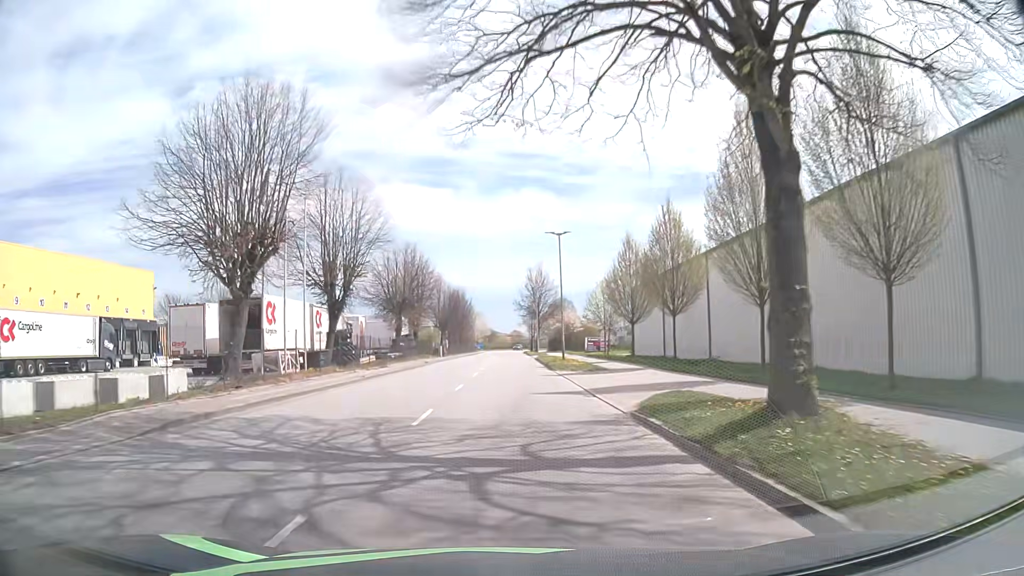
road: tertiary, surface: asphalt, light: Day
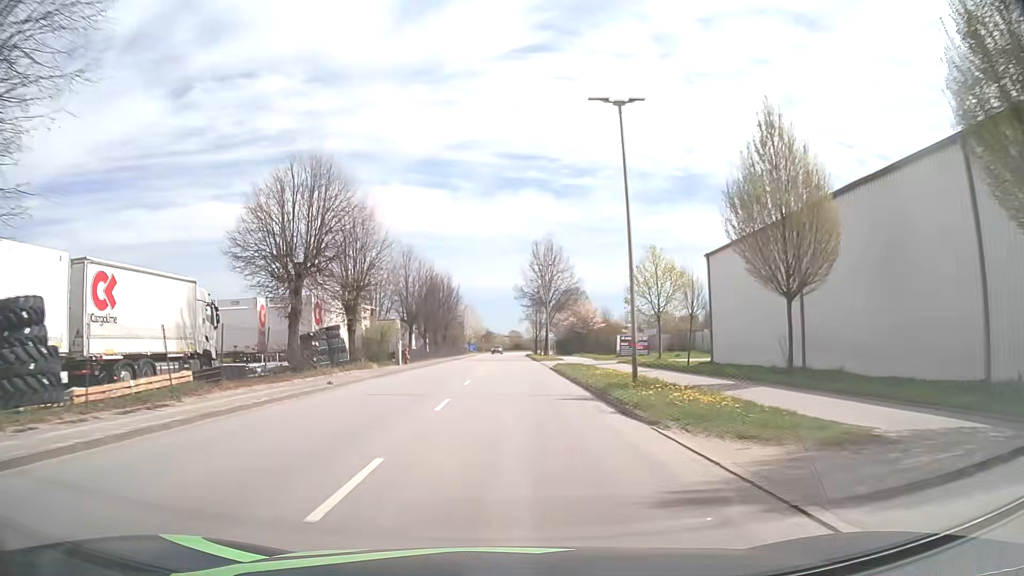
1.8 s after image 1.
(0.0, +24.3) m; 0°
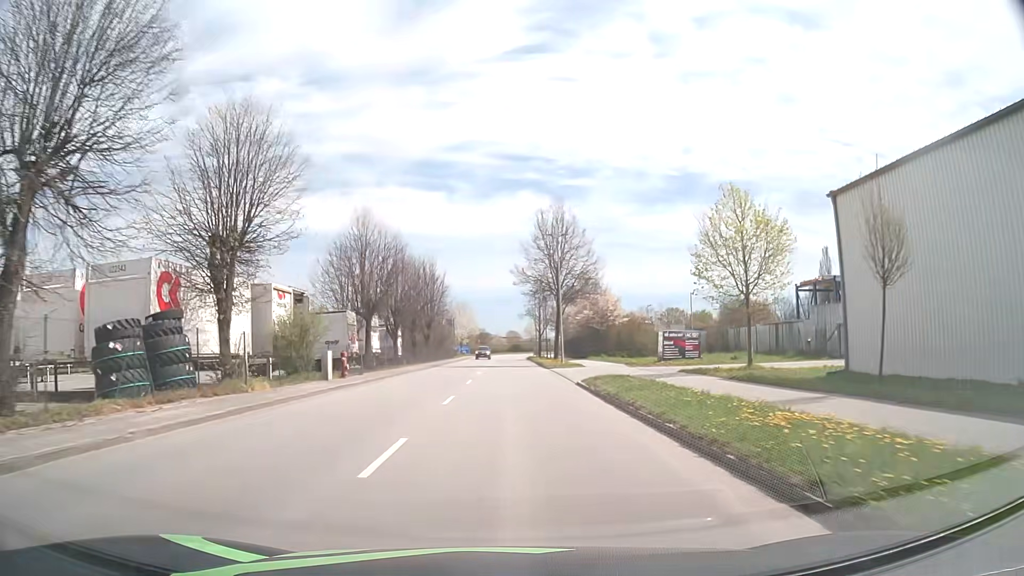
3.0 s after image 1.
(+0.1, +16.1) m; 0°
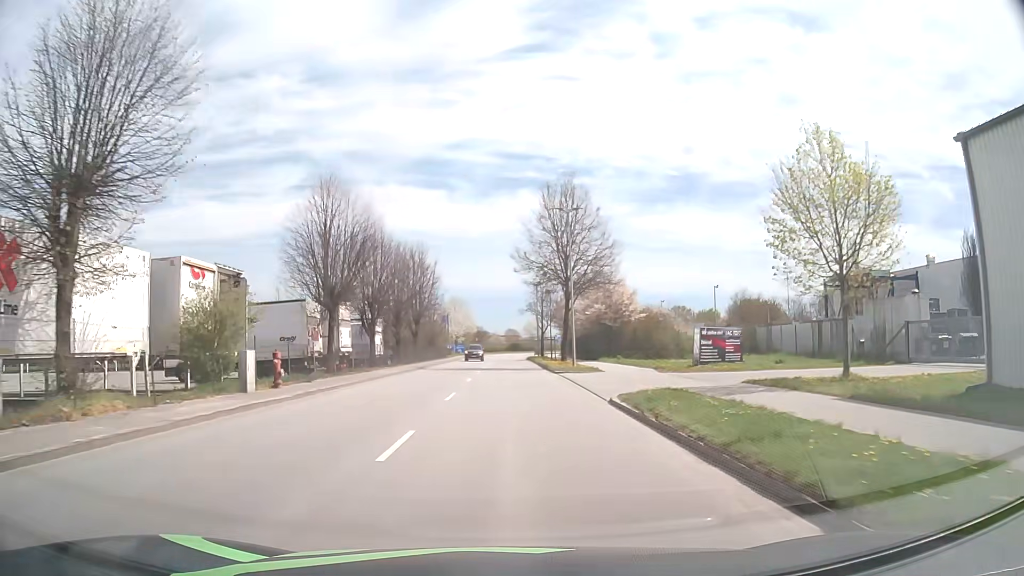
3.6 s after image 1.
(+0.1, +8.0) m; +1°
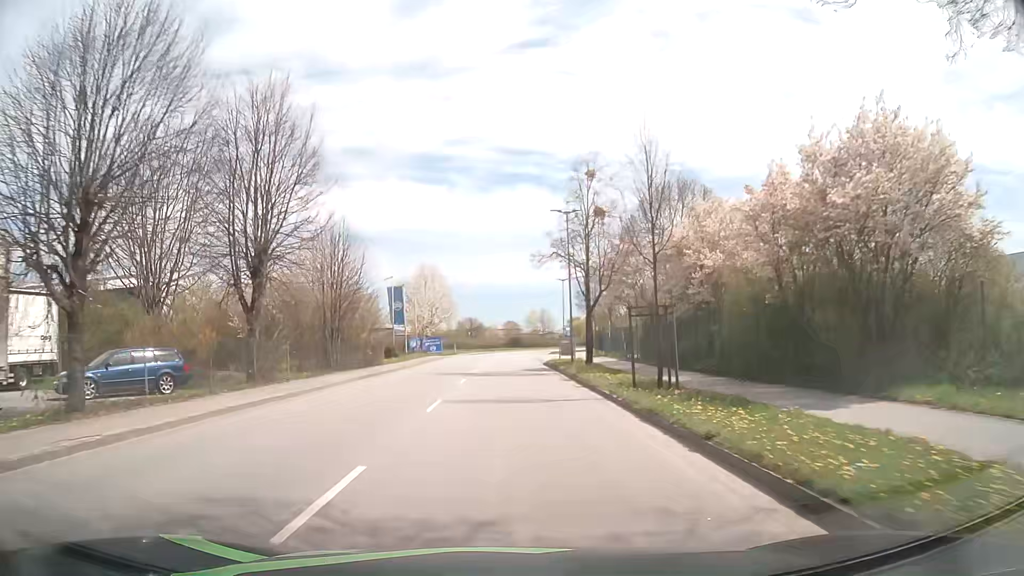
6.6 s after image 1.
(0.0, +39.5) m; 0°
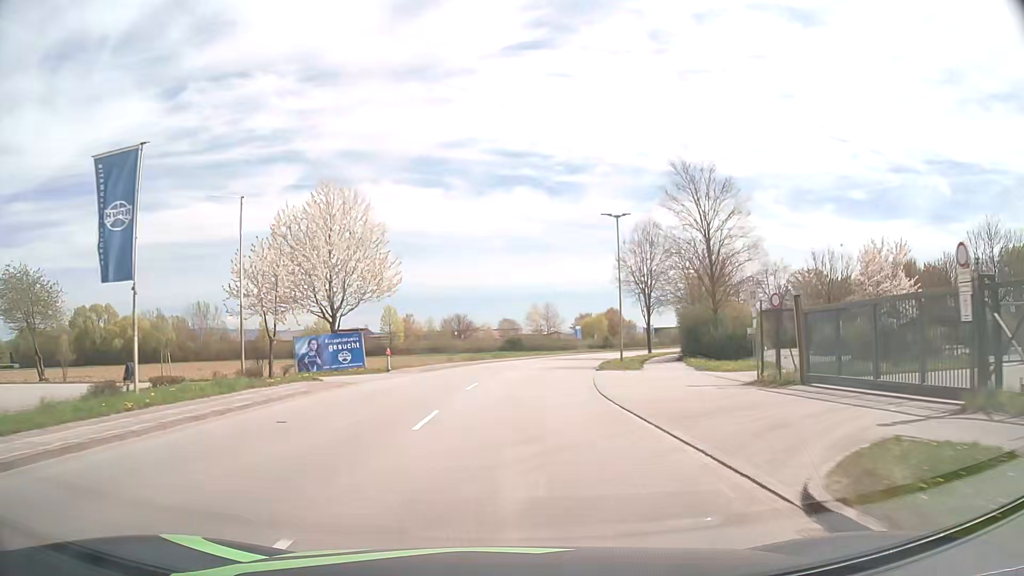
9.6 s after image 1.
(-0.1, +39.0) m; 0°
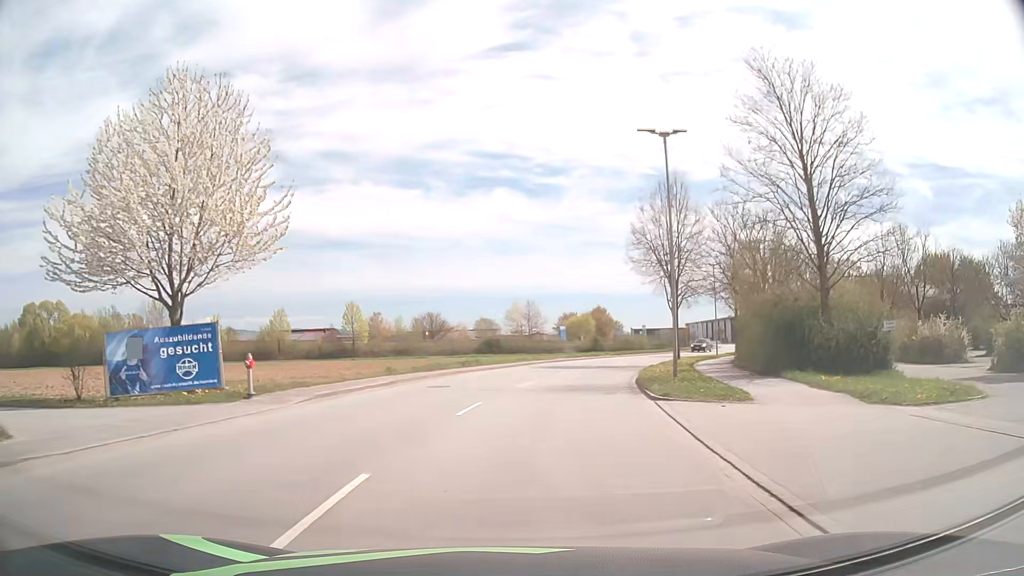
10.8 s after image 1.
(+0.2, +15.5) m; +2°
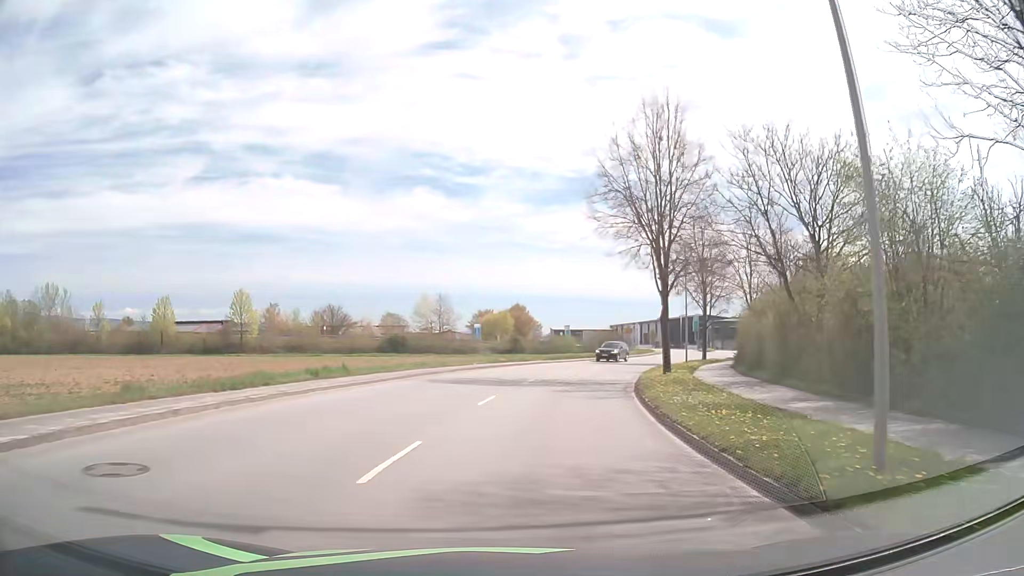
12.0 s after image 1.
(+0.7, +15.5) m; +6°
(+1, +10) (+2, +20) (+4, +30) (+7, +39) (+10, +49) (+15, +58) (+19, +66) (+24, +75) (+29, +84) (+33, +93) m
